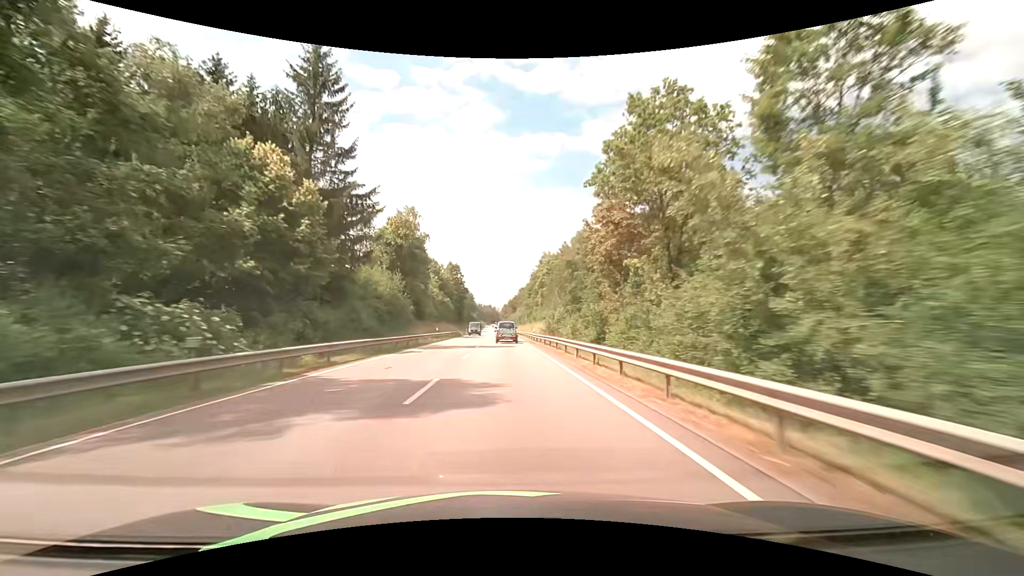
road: primary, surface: asphalt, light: Day
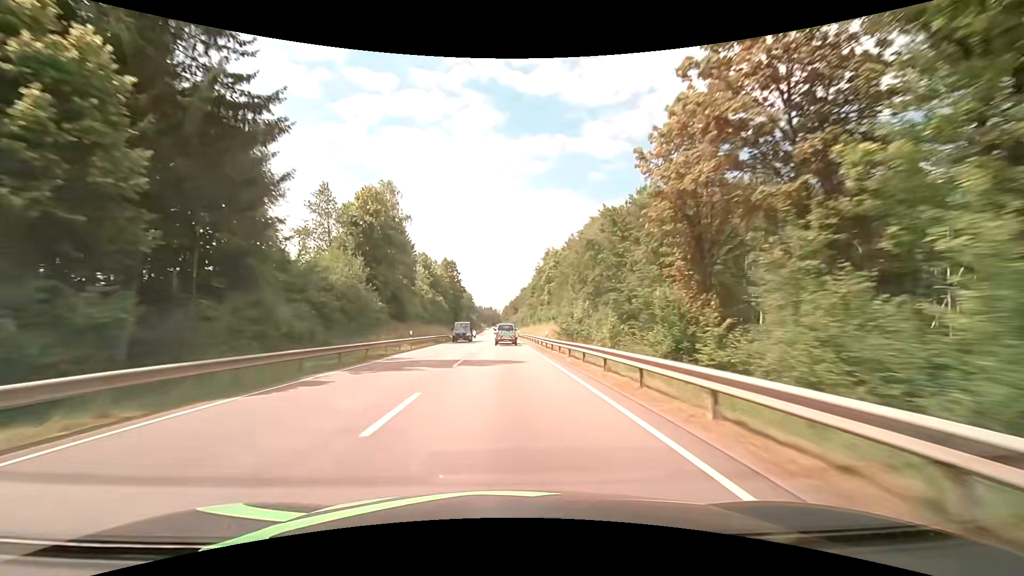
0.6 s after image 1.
(-0.1, +14.4) m; 0°
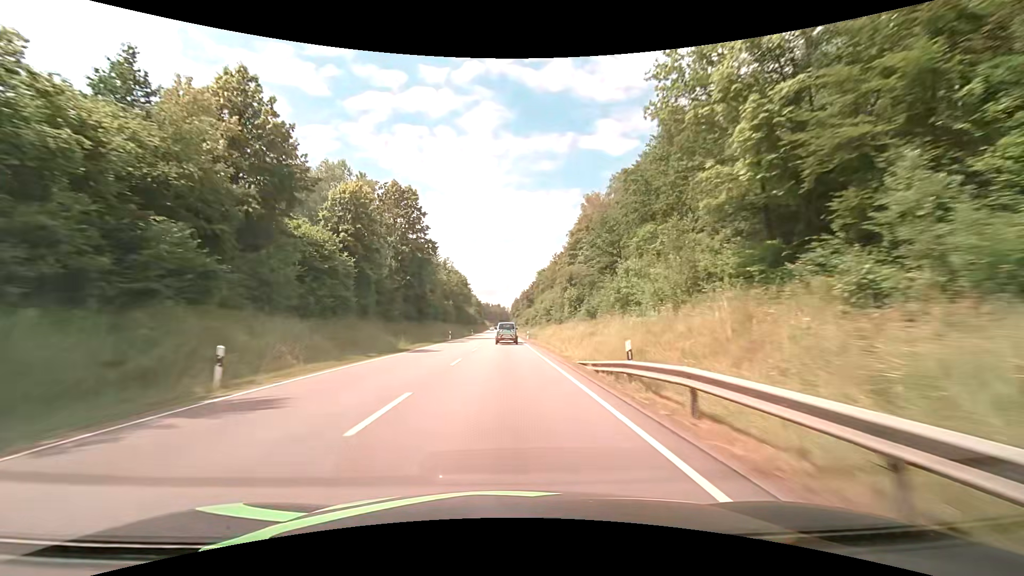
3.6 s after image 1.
(-0.9, +72.0) m; -1°
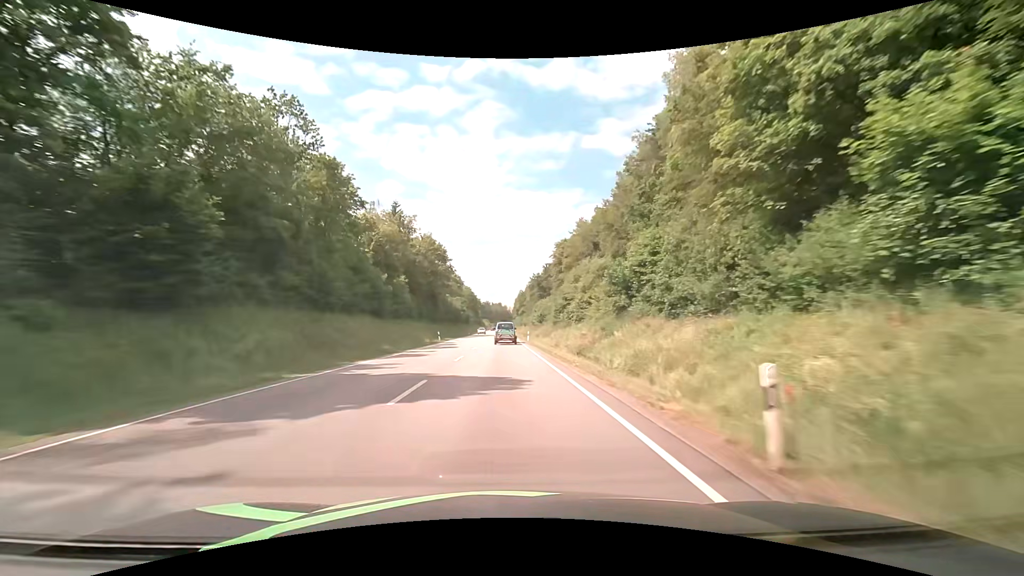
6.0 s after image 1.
(-0.3, +57.4) m; 0°
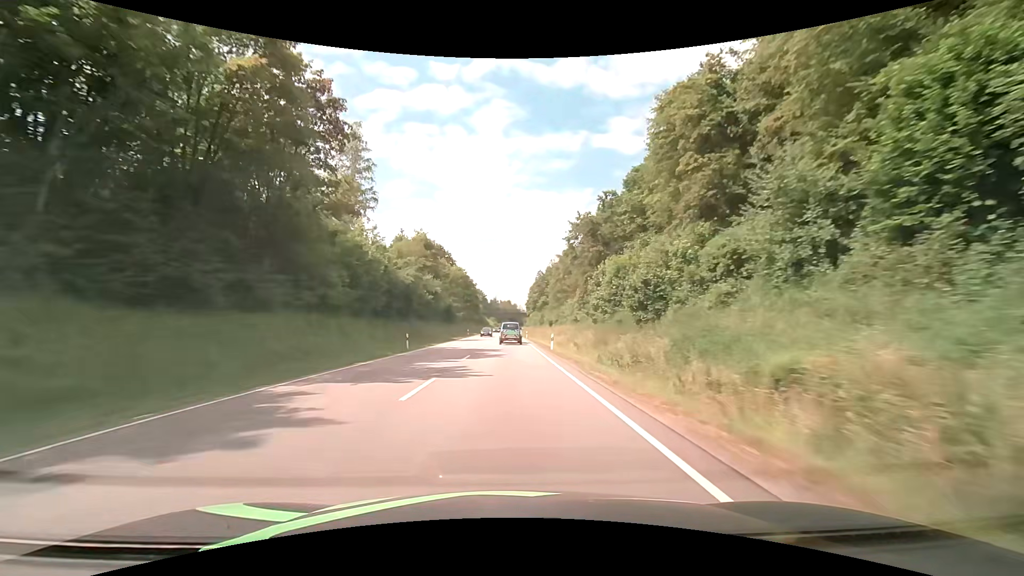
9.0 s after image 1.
(-0.7, +71.4) m; -1°
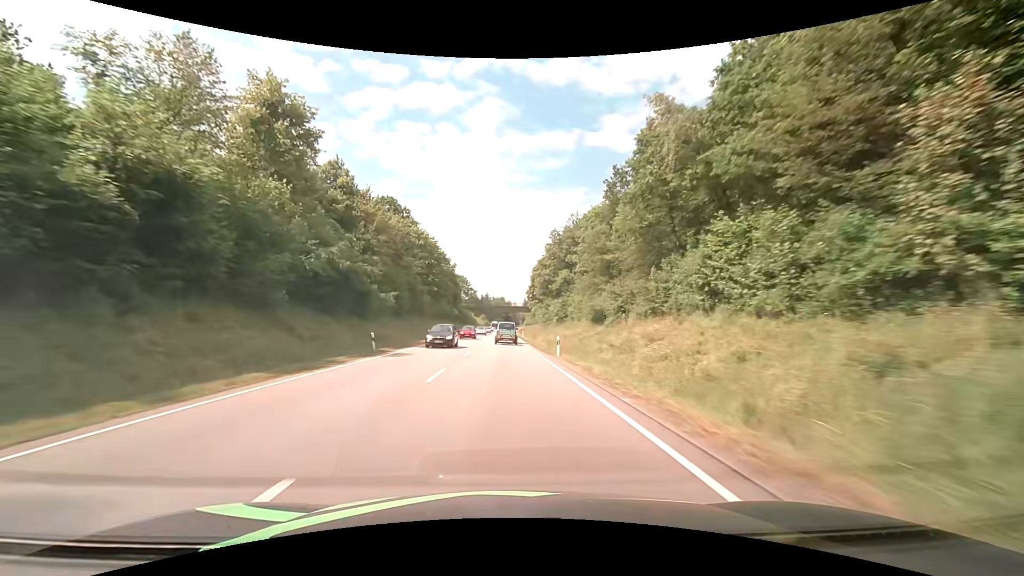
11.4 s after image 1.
(+0.2, +56.9) m; 0°
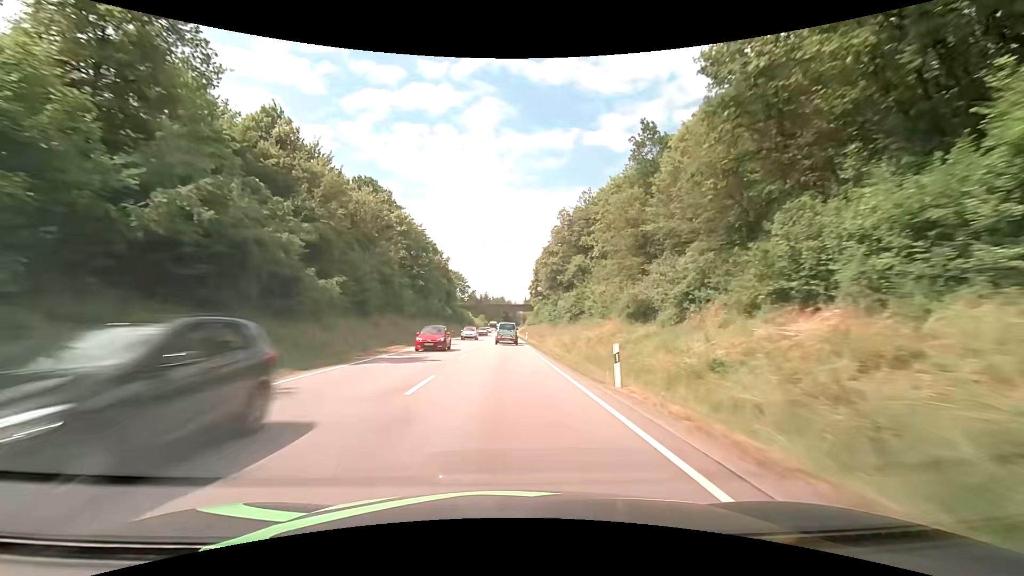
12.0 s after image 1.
(+0.1, +14.2) m; 0°
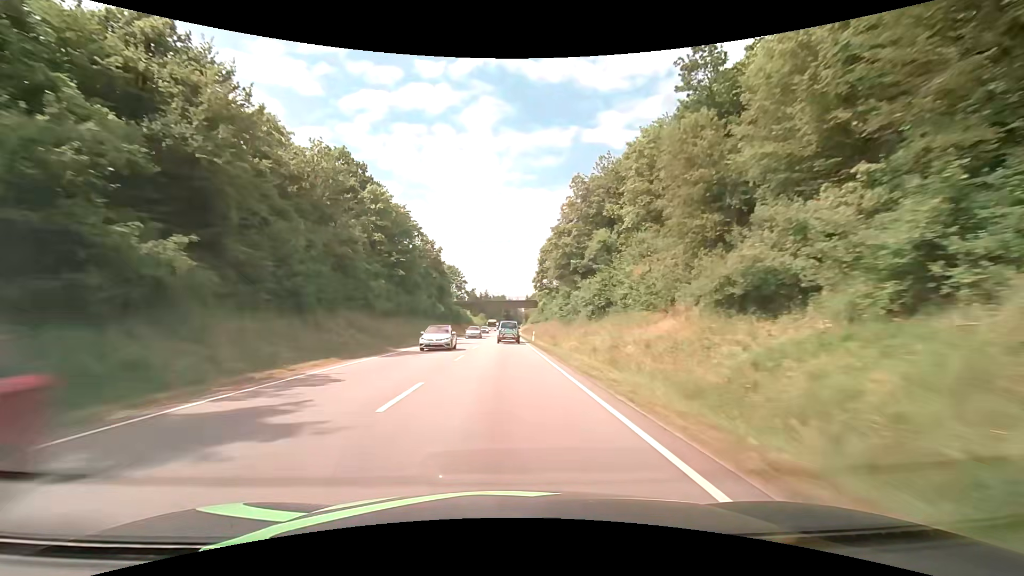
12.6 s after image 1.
(+0.1, +14.2) m; 0°
(0, +10) (0, +20) (0, +30) (0, +40) (0, +50) (0, +60) (0, +70) (0, +80) (0, +90) (0, +100) m
